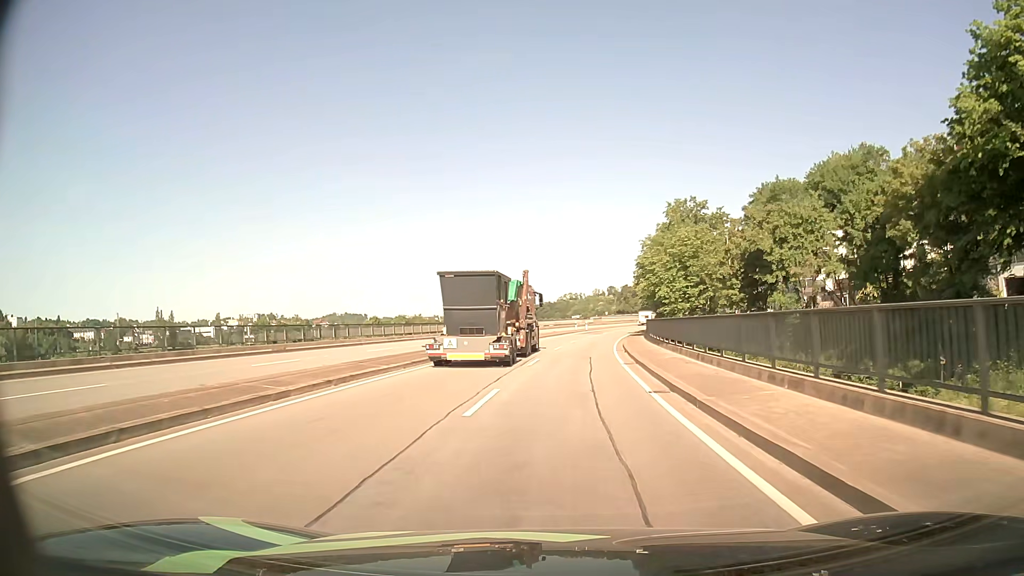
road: primary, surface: asphalt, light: Day
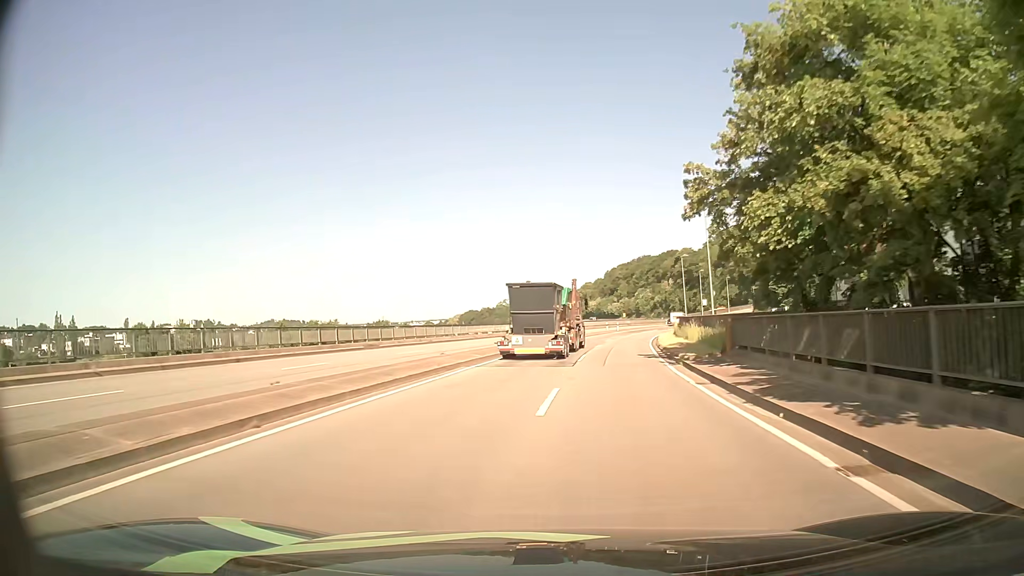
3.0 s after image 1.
(+2.3, +47.8) m; +5°
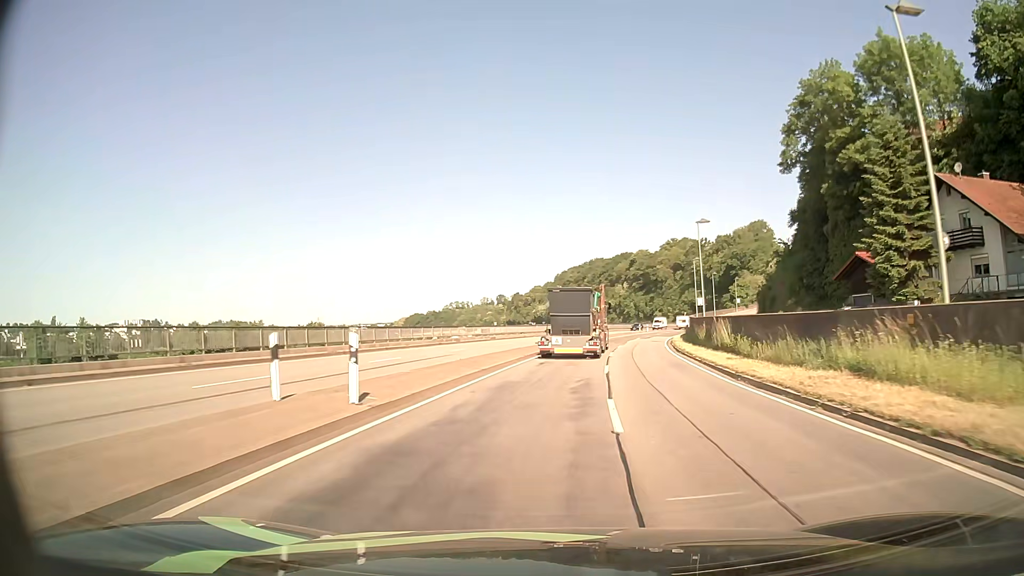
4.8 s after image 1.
(+1.0, +30.1) m; +5°
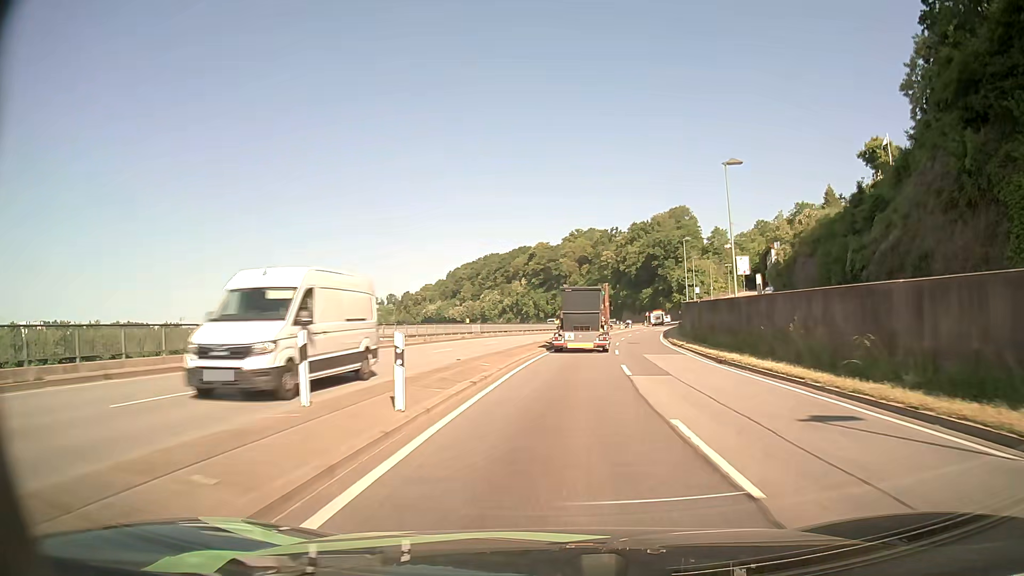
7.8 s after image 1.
(+3.6, +51.1) m; +9°
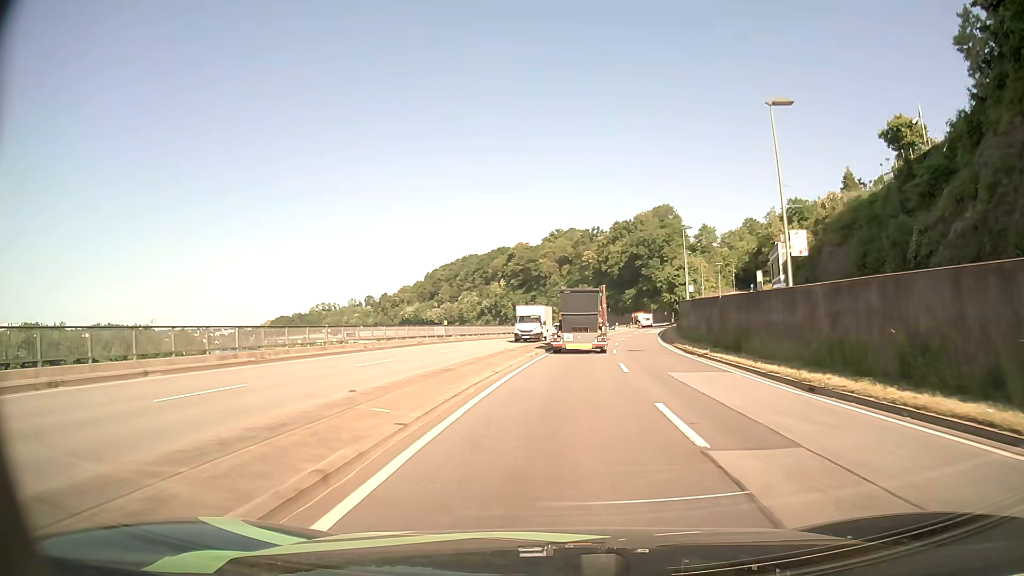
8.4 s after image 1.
(+0.1, +10.4) m; +2°
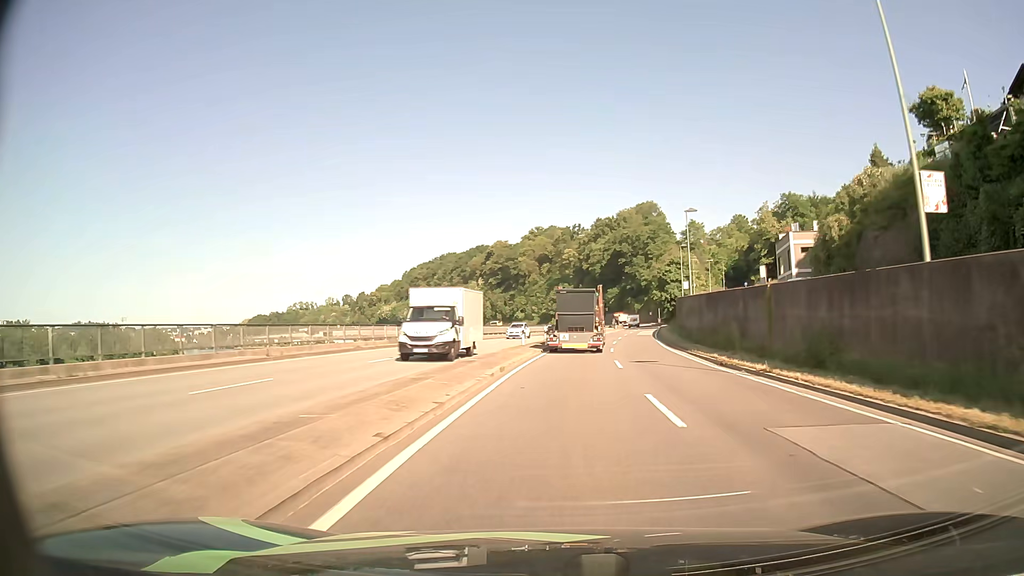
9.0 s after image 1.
(+0.1, +10.4) m; +1°
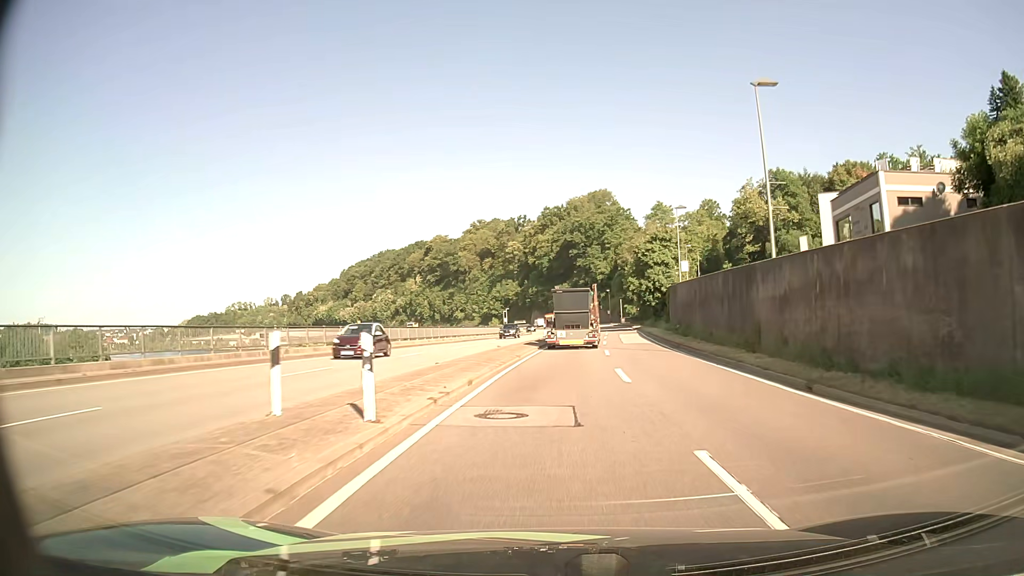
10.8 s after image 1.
(+1.4, +30.3) m; +5°
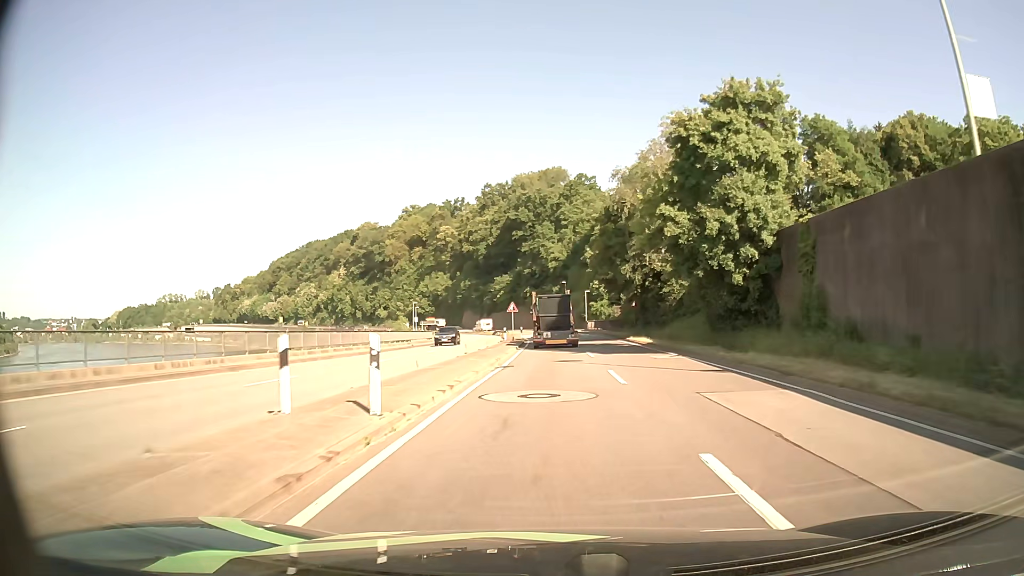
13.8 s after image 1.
(+2.4, +49.2) m; +5°
(0, +10) (0, +20) (0, +30) (0, +40) (0, +50) (0, +60) (-1, +70) (-1, +80) (-2, +90) (-3, +100) m
